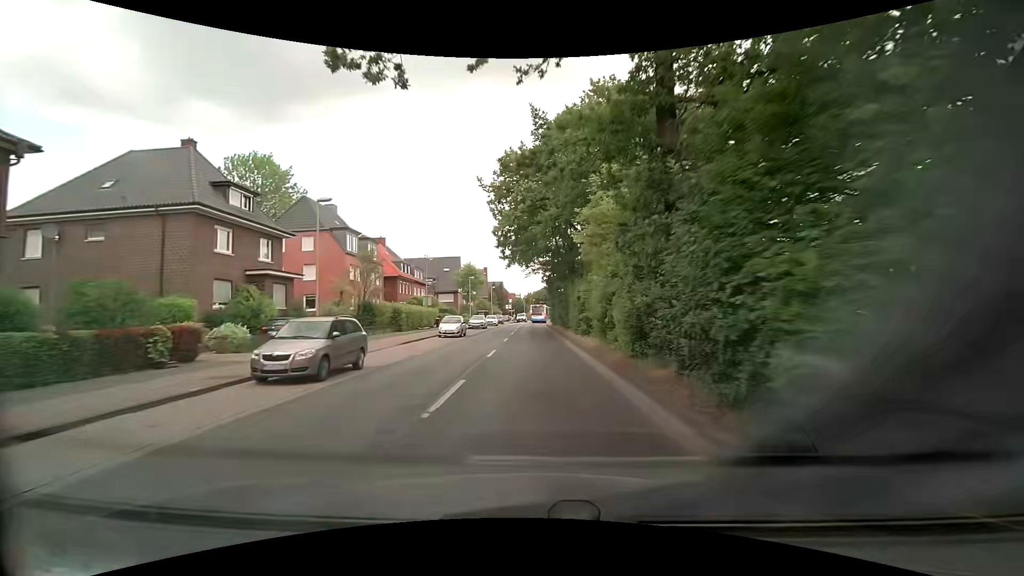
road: tertiary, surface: asphalt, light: Day
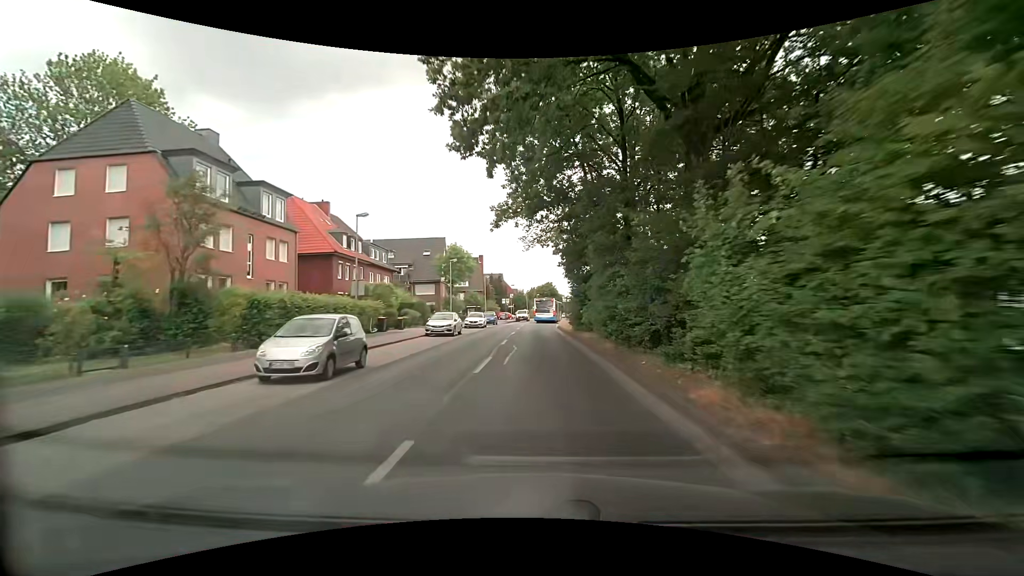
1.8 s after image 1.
(-0.3, +22.8) m; -1°
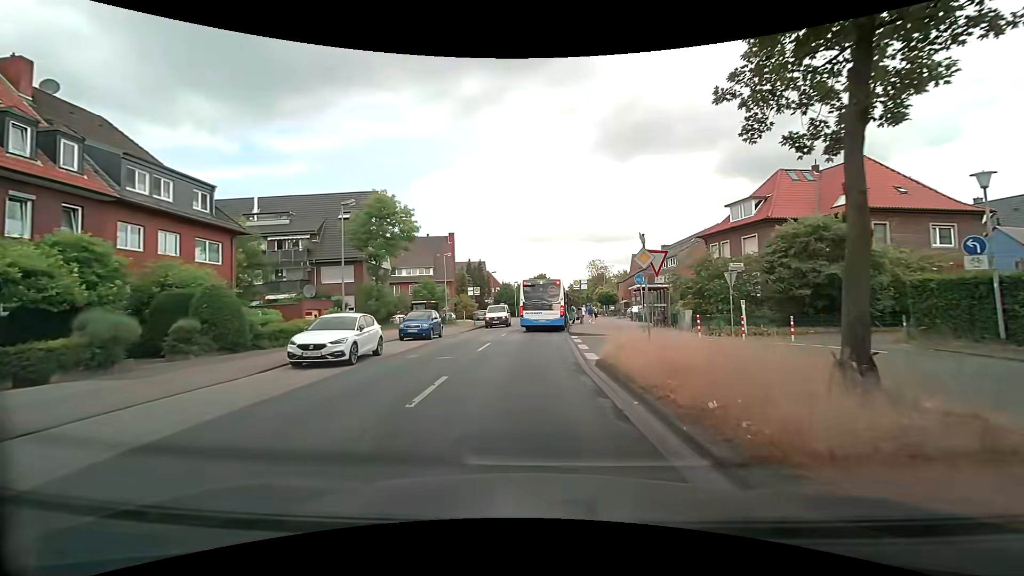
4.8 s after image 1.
(+0.4, +30.8) m; +1°
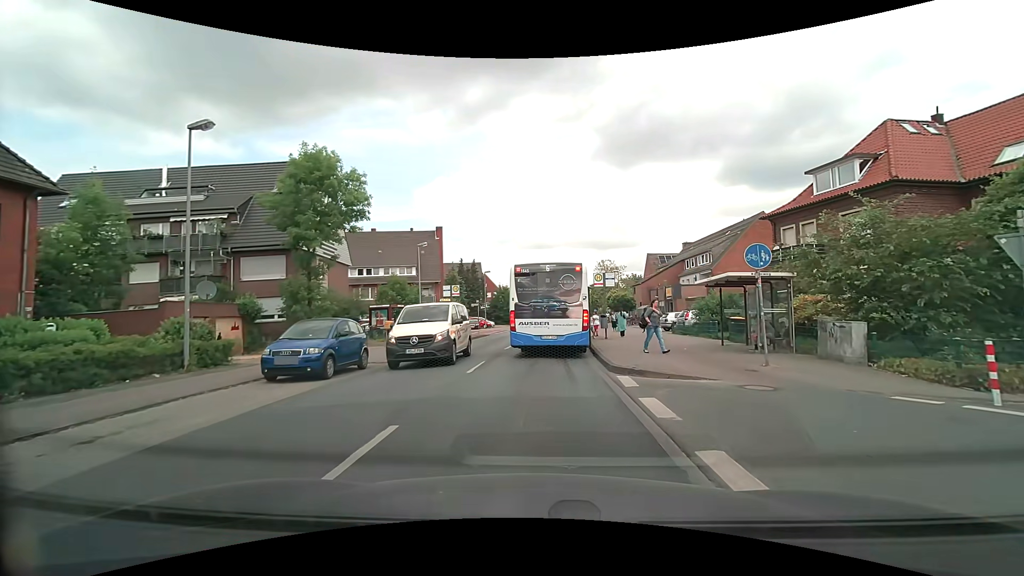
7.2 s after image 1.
(0.0, +12.2) m; 0°
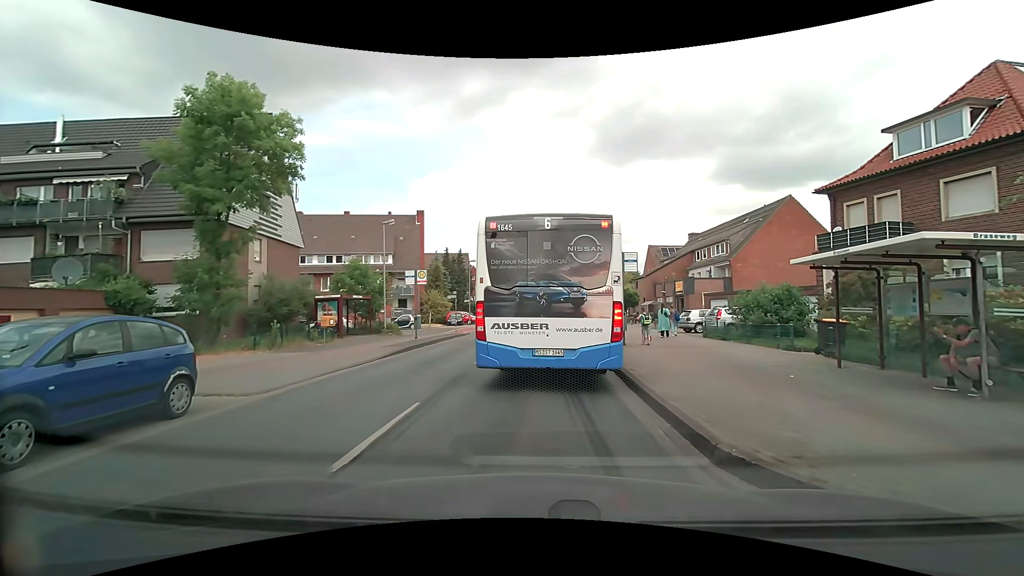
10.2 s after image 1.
(0.0, +7.3) m; +2°
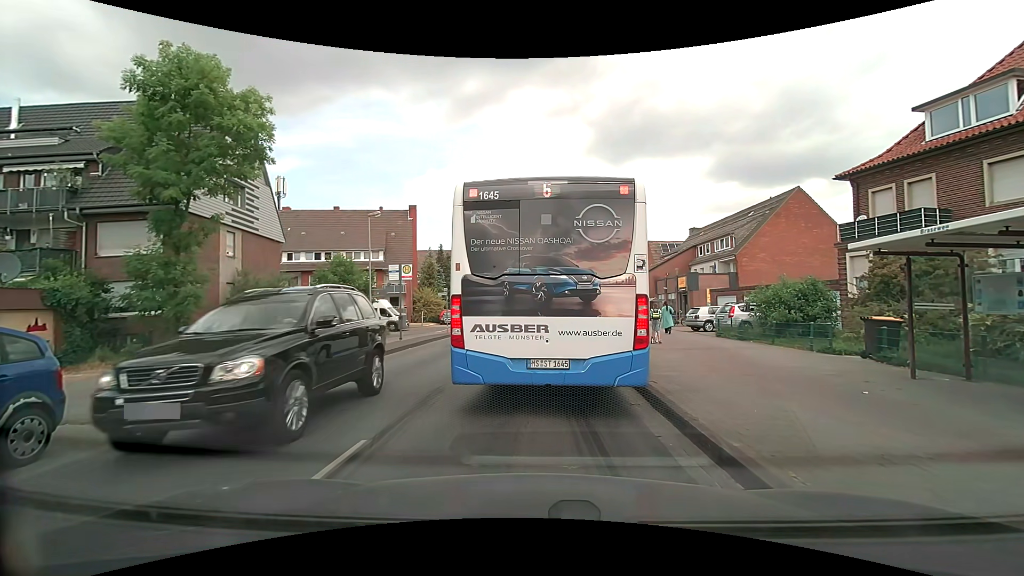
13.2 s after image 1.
(0.0, +2.1) m; 0°
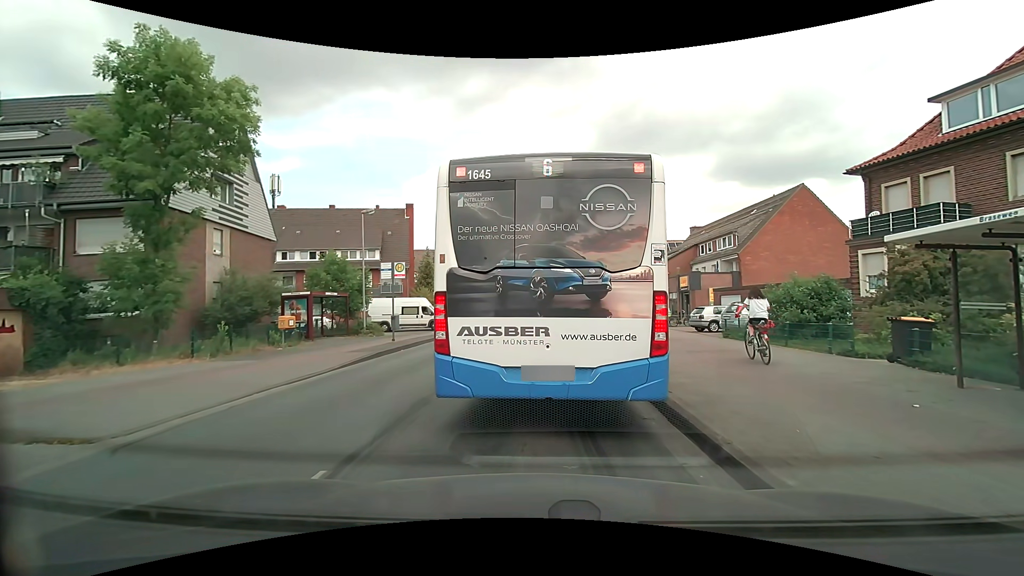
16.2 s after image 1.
(0.0, +1.0) m; 0°
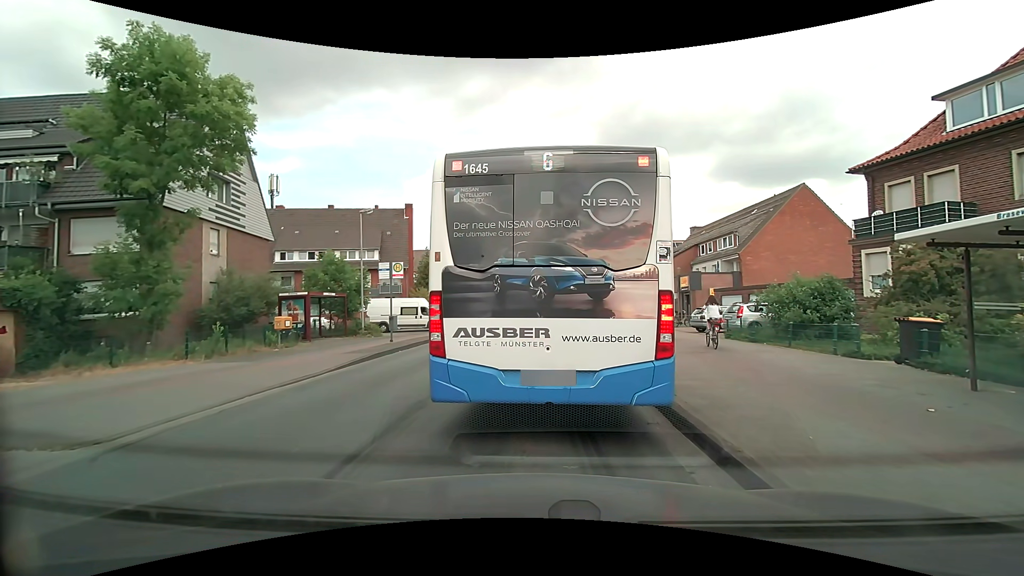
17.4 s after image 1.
(0.0, +0.2) m; 0°
